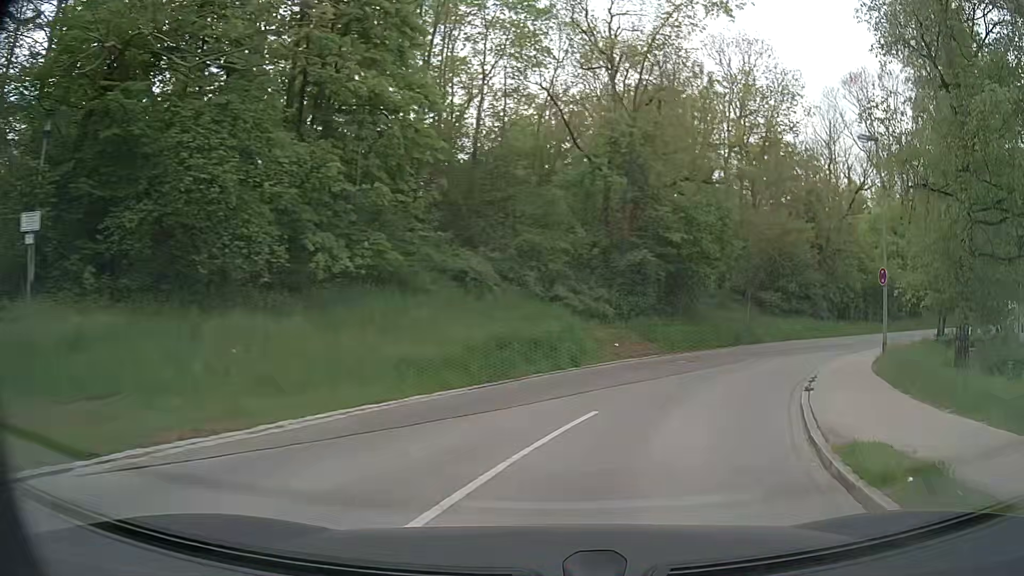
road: residential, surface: asphalt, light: Day
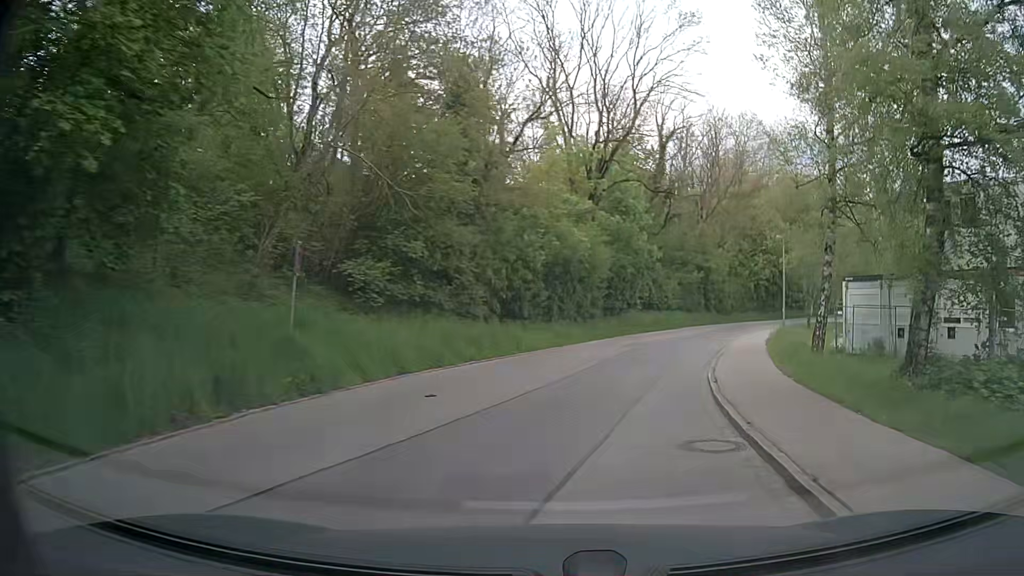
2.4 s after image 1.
(+7.4, +22.1) m; +34°
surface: paved
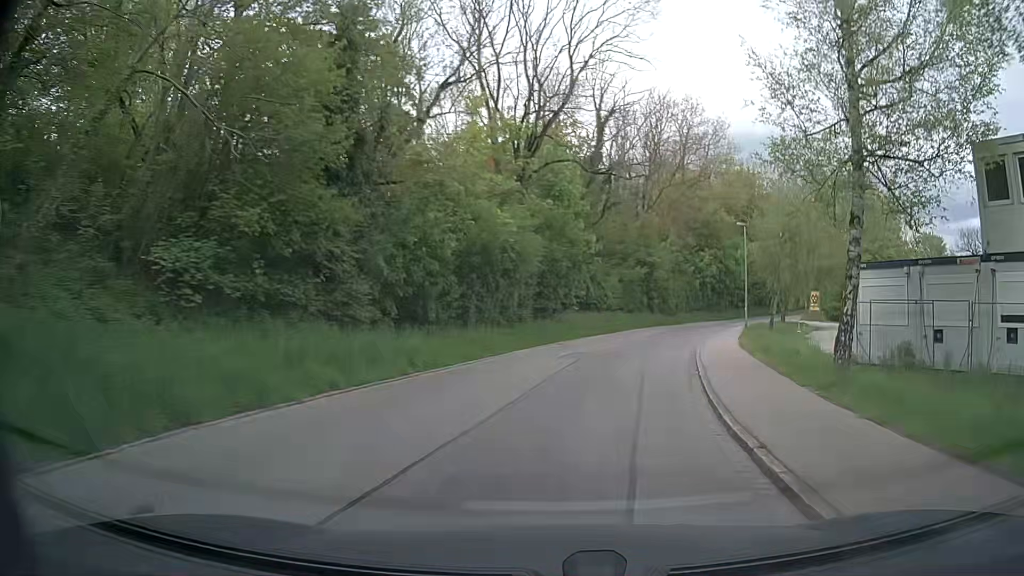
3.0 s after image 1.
(+0.4, +6.6) m; +6°
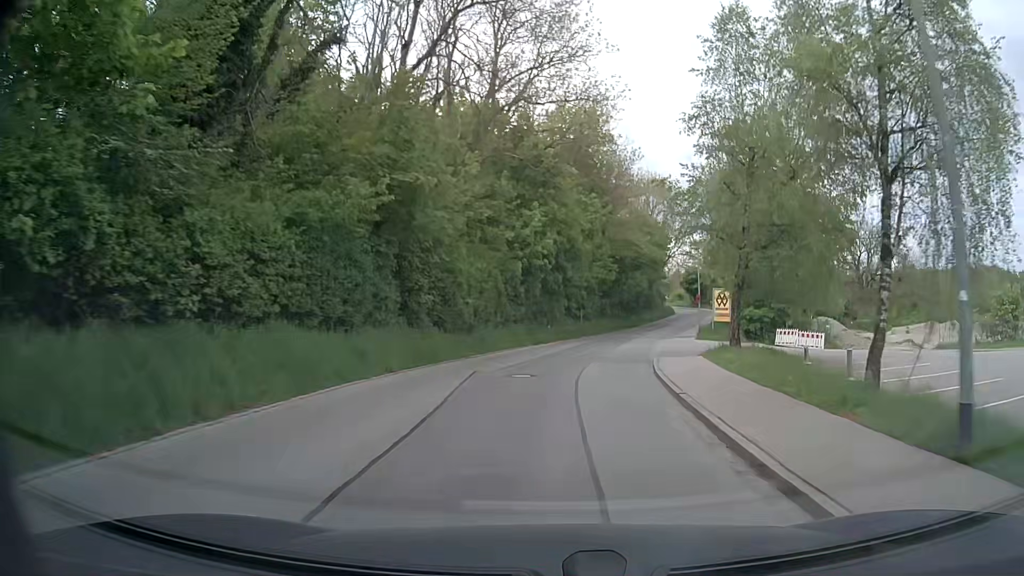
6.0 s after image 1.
(+5.6, +33.0) m; +17°
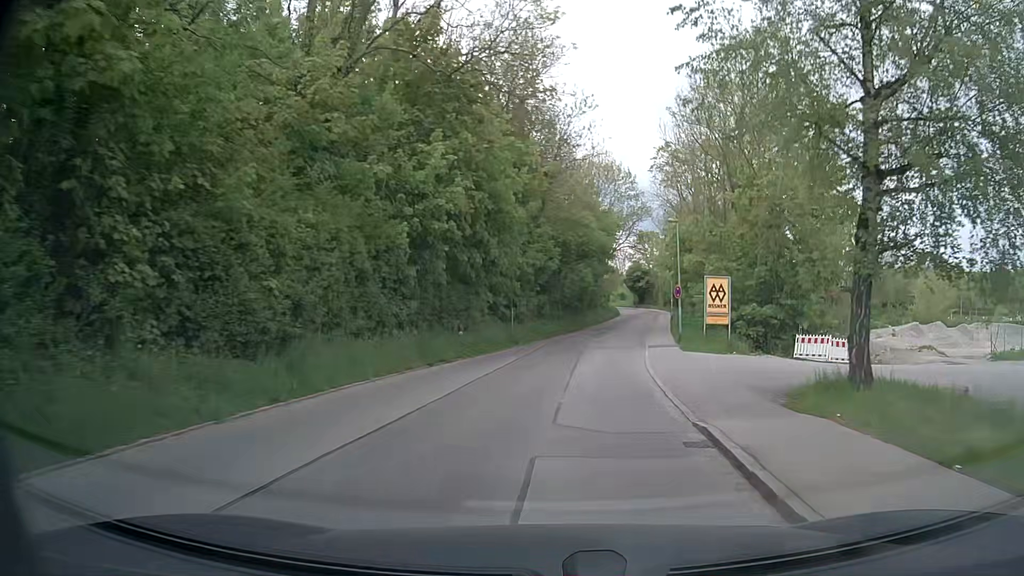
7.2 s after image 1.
(+0.7, +13.9) m; +6°
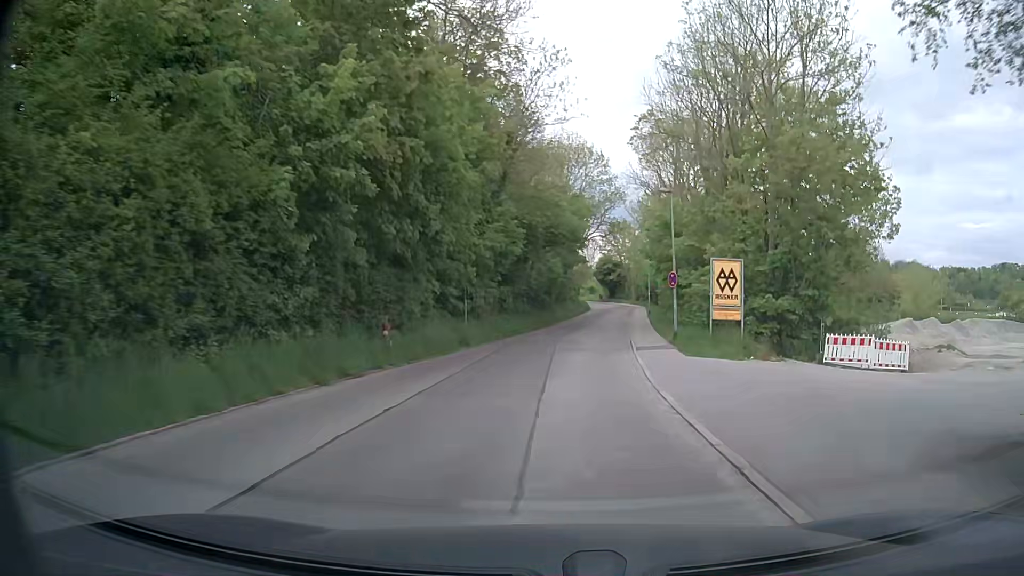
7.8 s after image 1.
(+0.1, +6.9) m; +2°
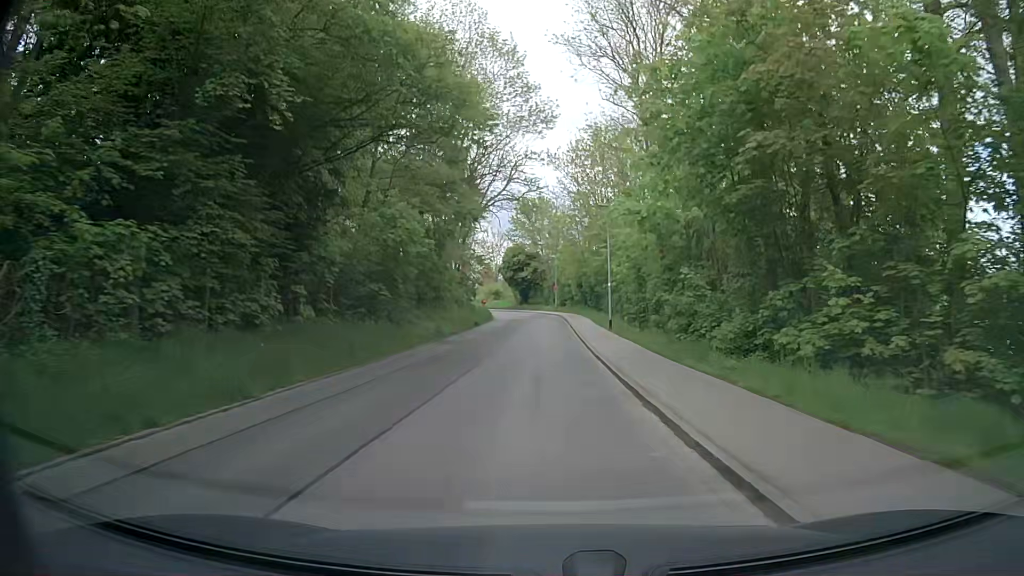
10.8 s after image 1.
(+2.6, +34.7) m; +8°
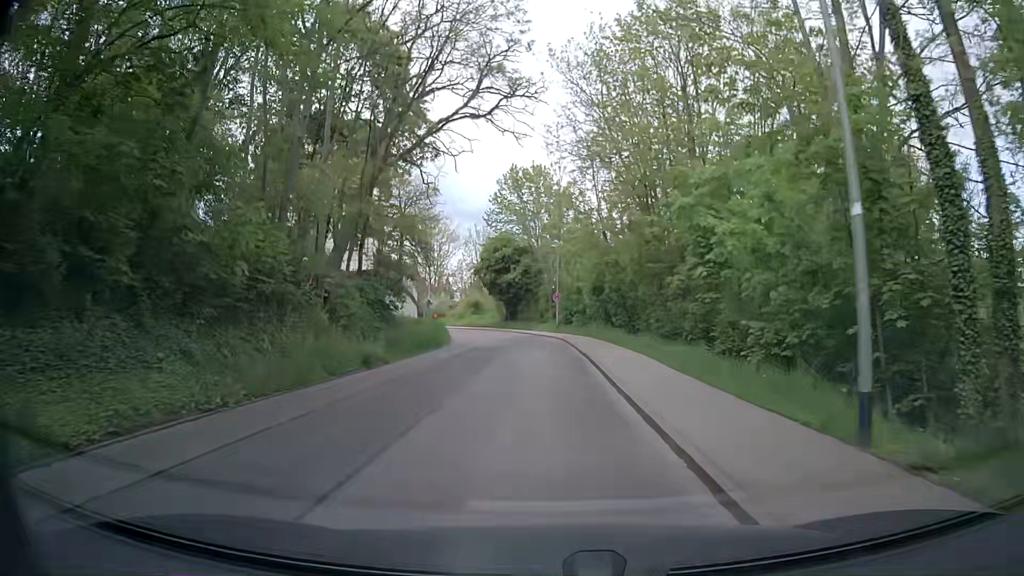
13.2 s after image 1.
(0.0, +27.0) m; 0°
(0, +10) (0, +20) (0, +30) (-1, +40) (-3, +50) (-5, +59) (-9, +69) (-13, +78) (-18, +87) (-23, +95) m
